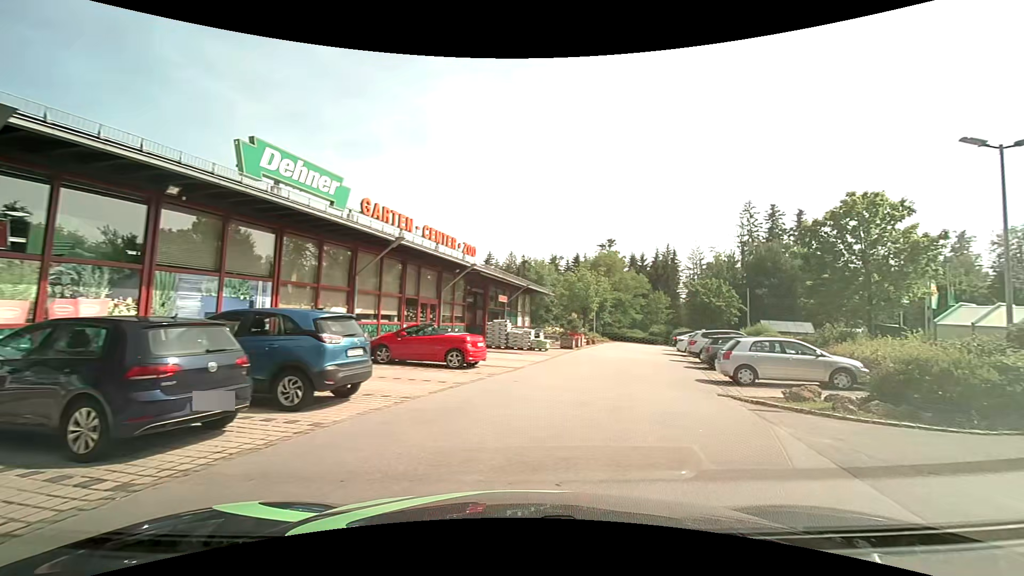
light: Day
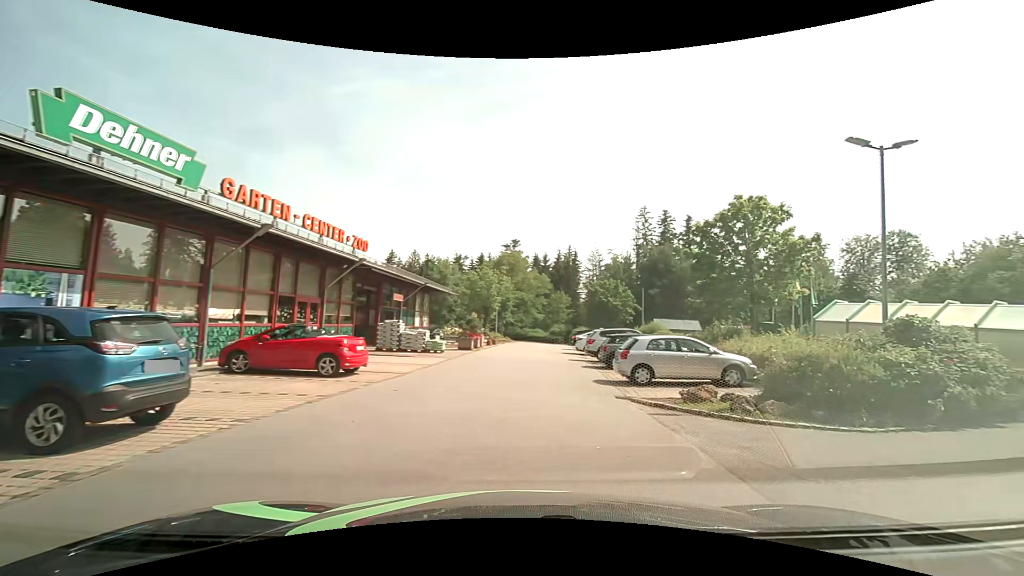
(+0.2, +1.6) m; +10°
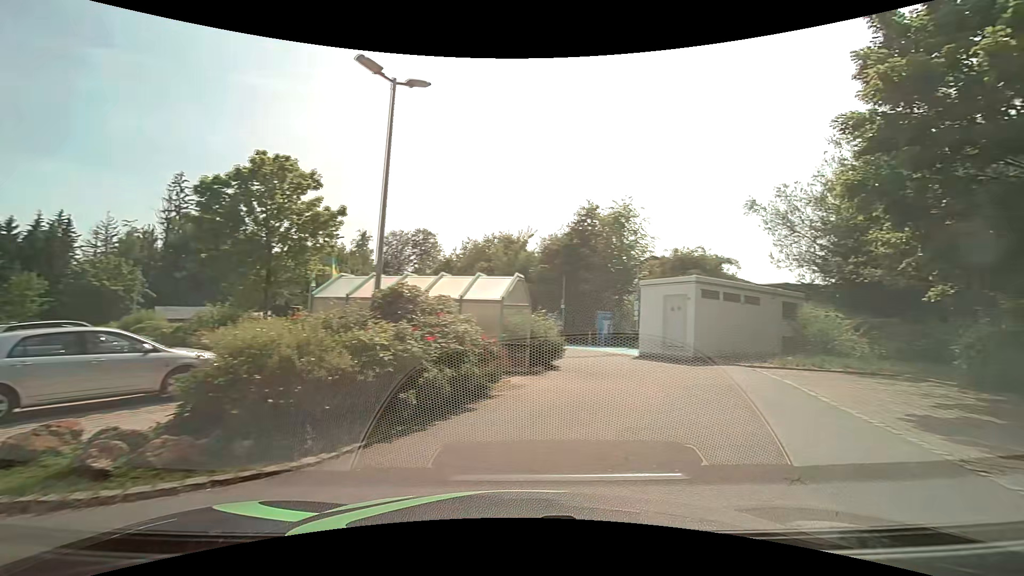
(+2.2, +4.4) m; +49°
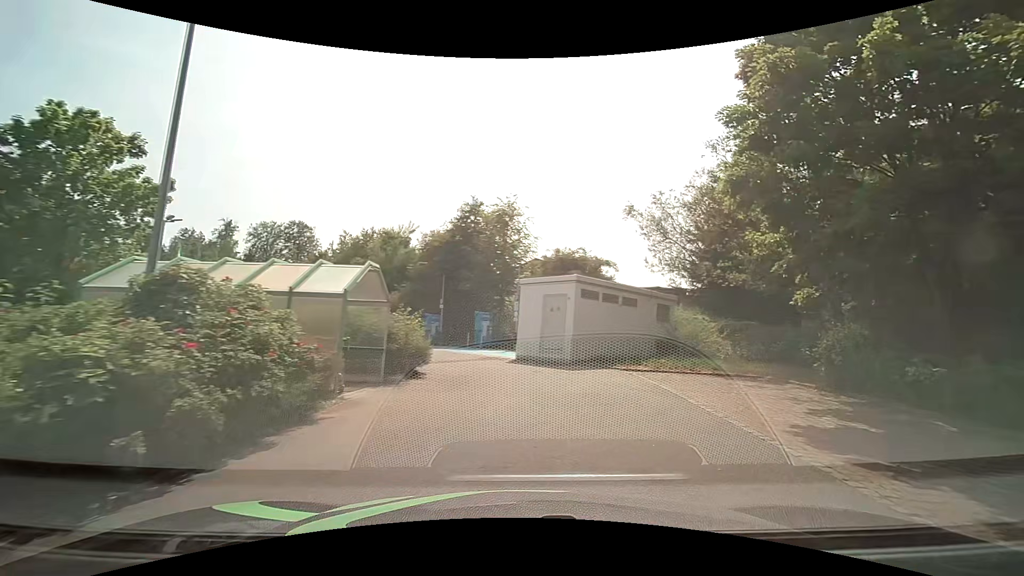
(+0.3, +2.0) m; +14°
